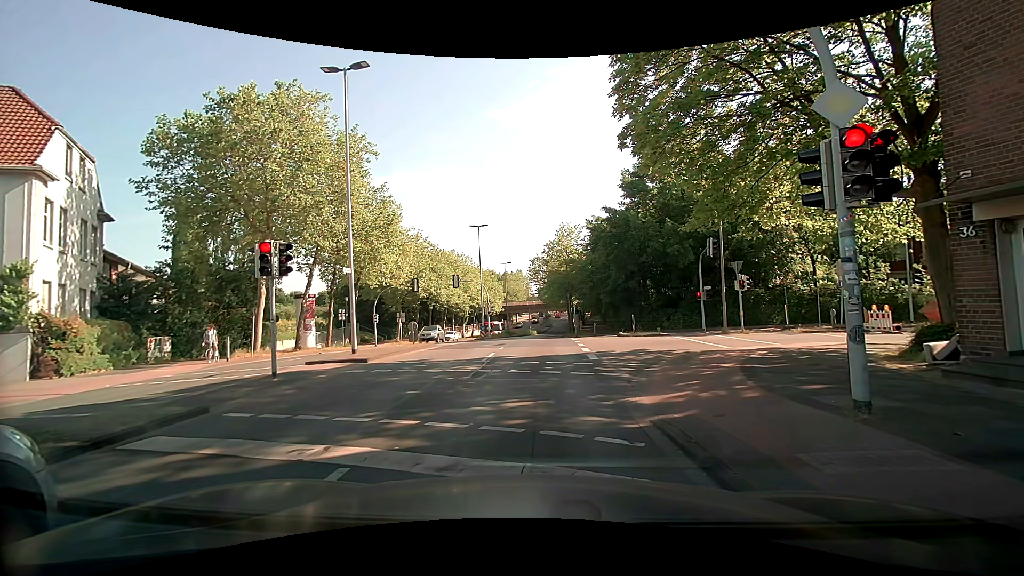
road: tertiary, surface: asphalt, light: Day
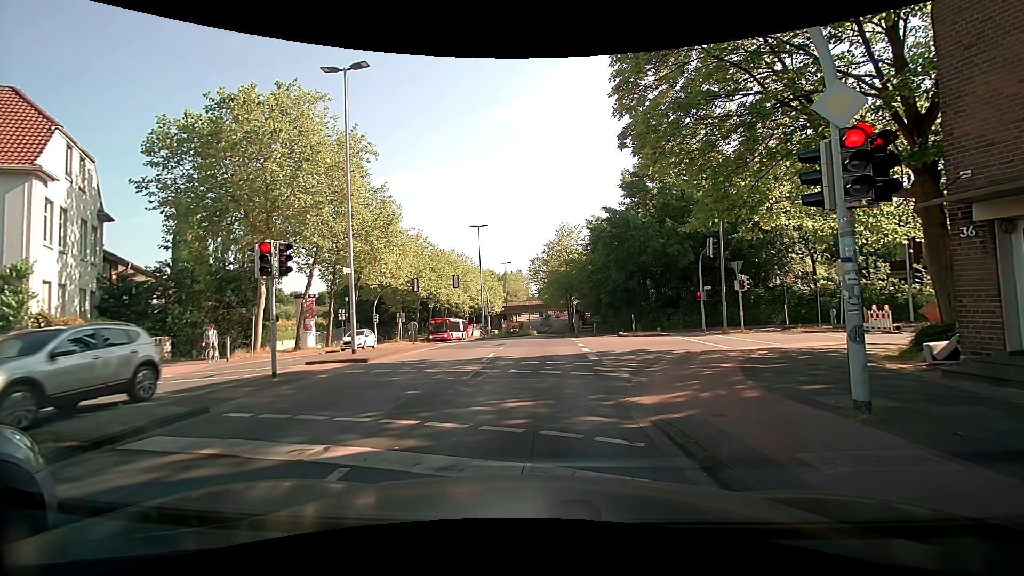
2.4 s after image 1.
(0.0, 0.0) m; 0°
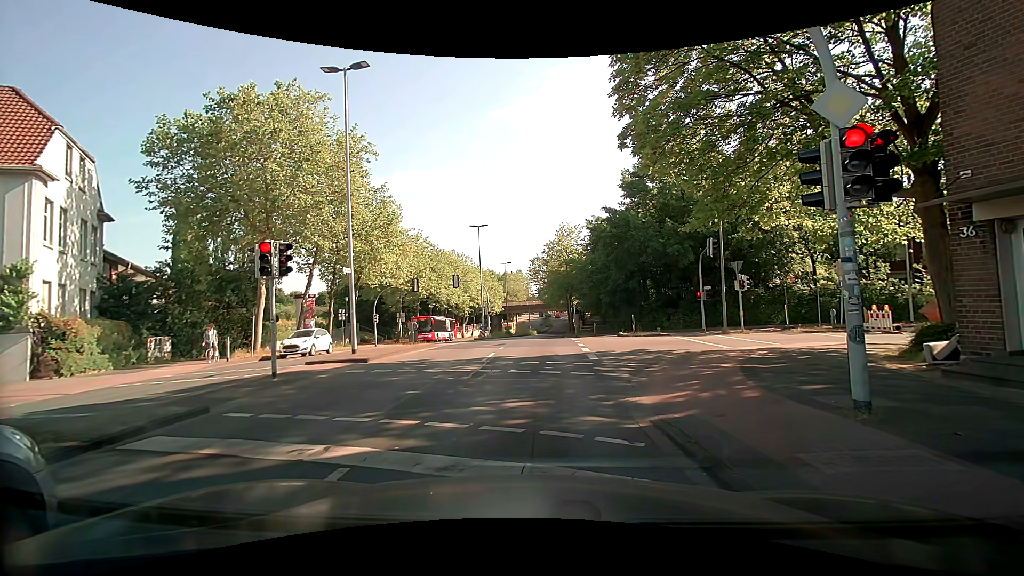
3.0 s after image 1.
(0.0, 0.0) m; 0°
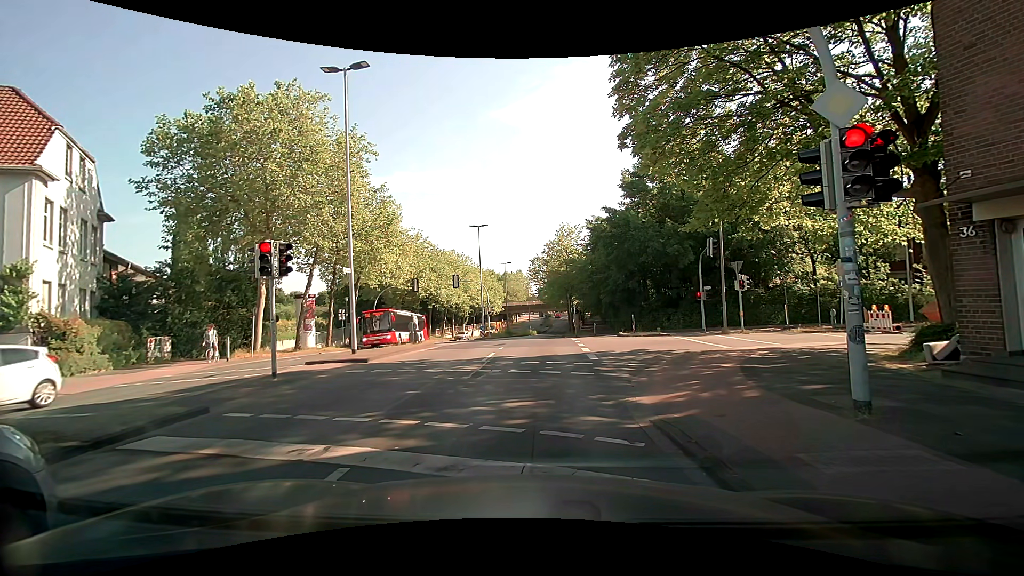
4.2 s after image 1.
(0.0, 0.0) m; 0°
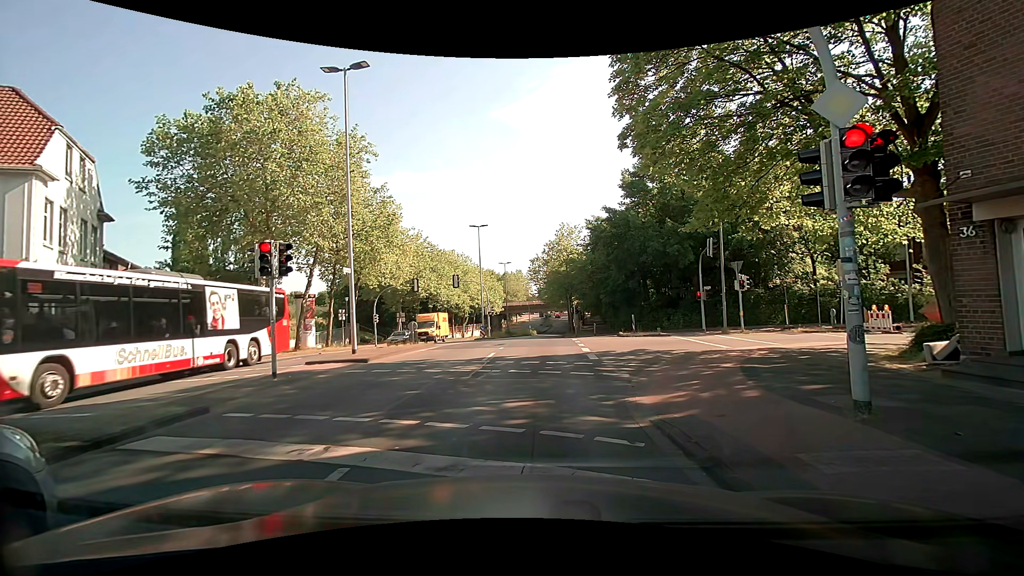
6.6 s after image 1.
(0.0, 0.0) m; 0°
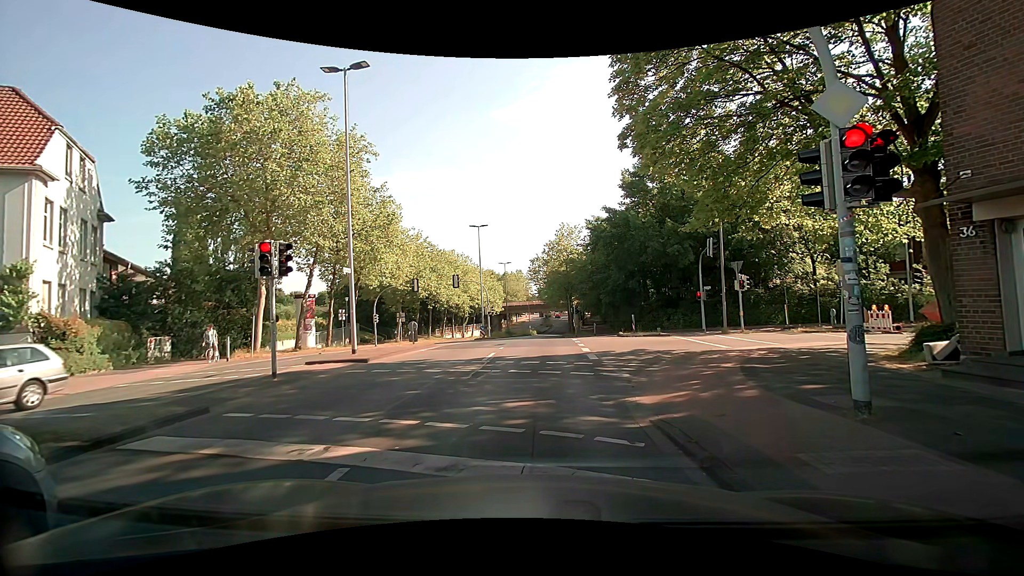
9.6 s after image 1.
(0.0, 0.0) m; 0°
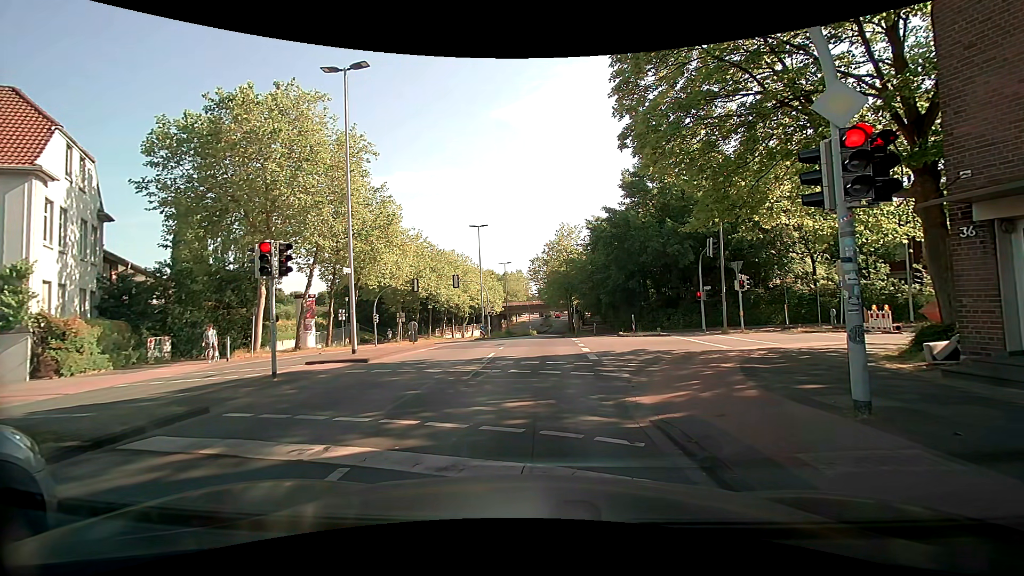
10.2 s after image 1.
(0.0, 0.0) m; 0°
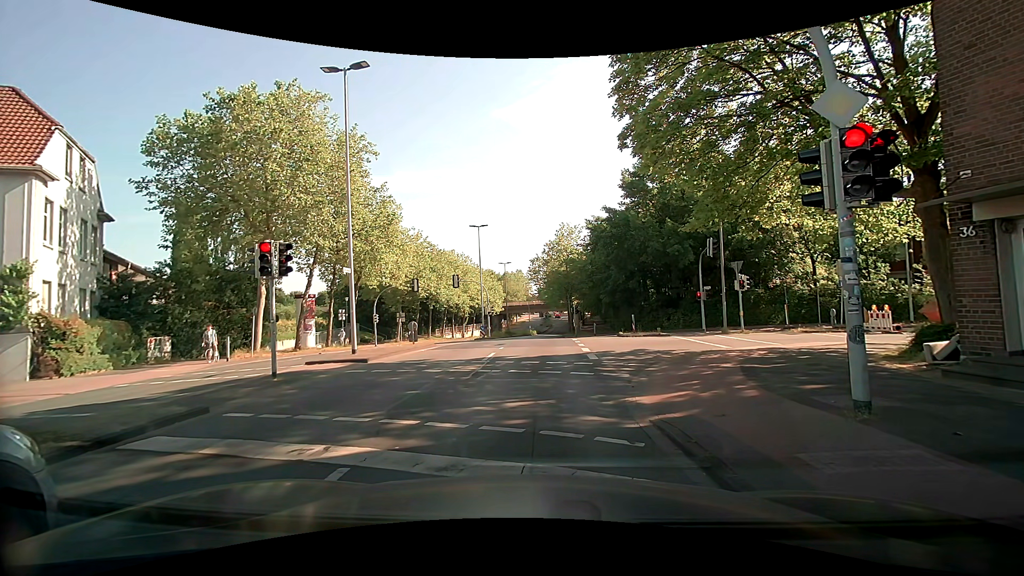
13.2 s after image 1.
(0.0, 0.0) m; 0°
